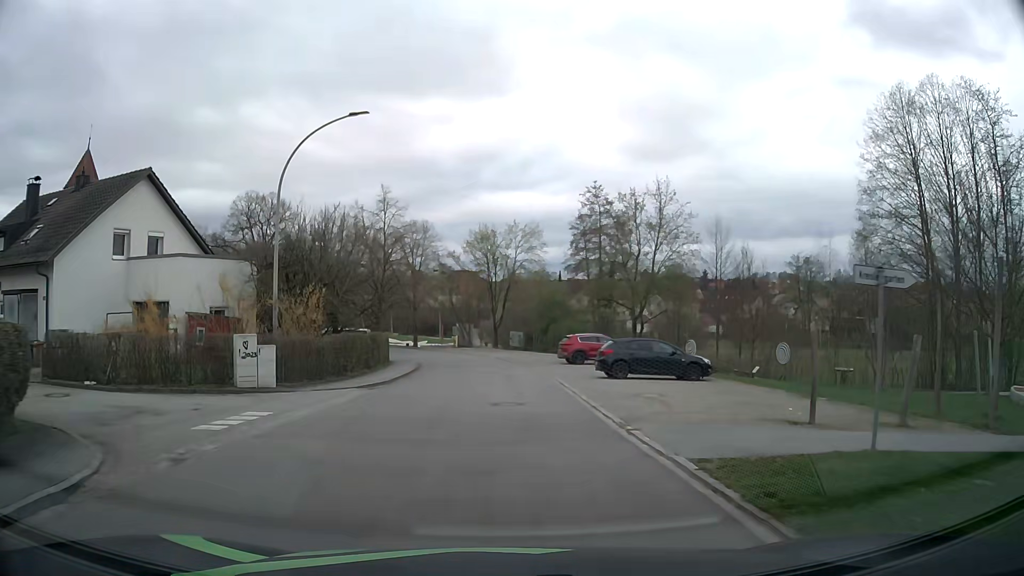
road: residential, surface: asphalt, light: Day
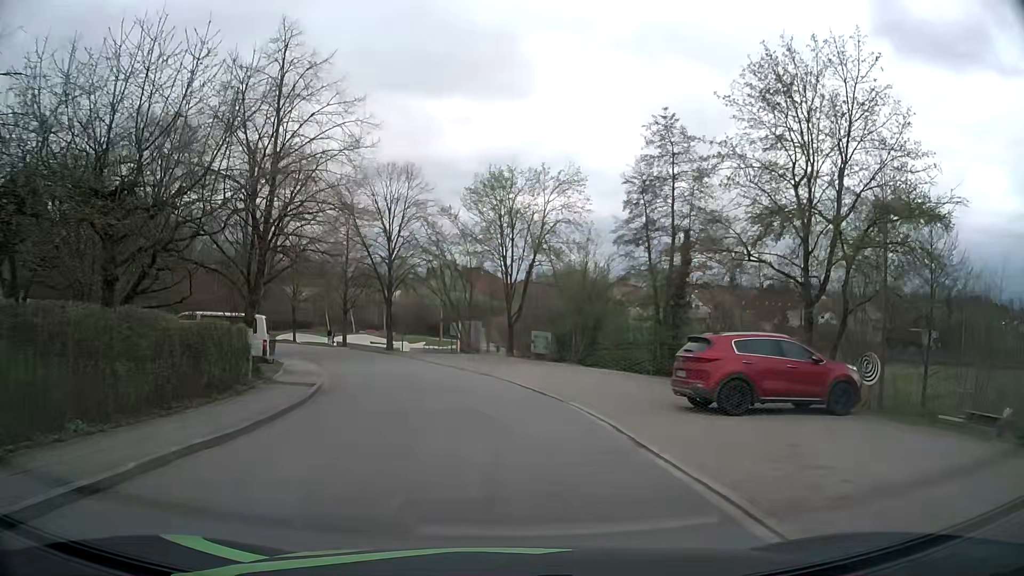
(-0.1, +23.1) m; -1°
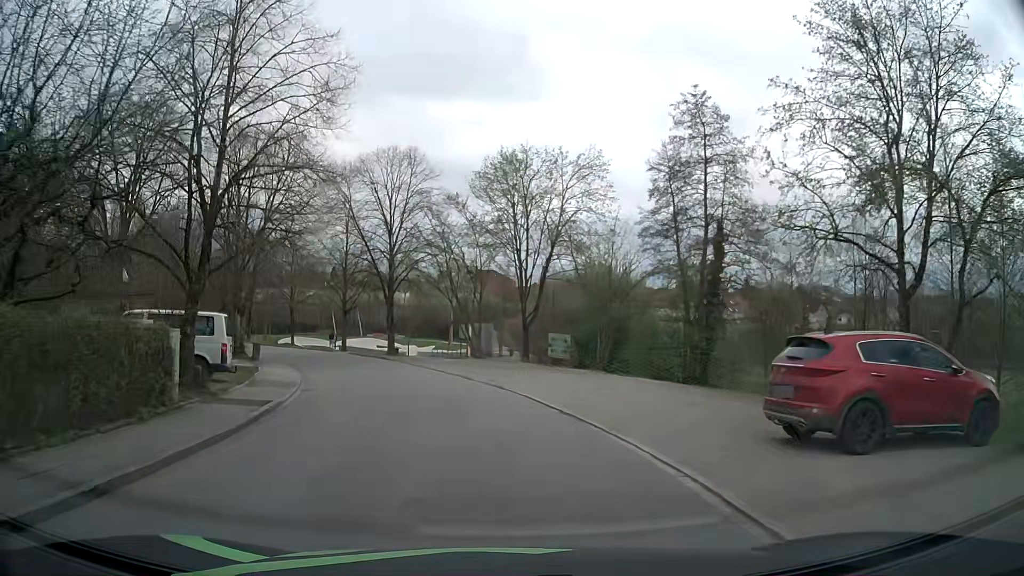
(0.0, +4.7) m; -1°
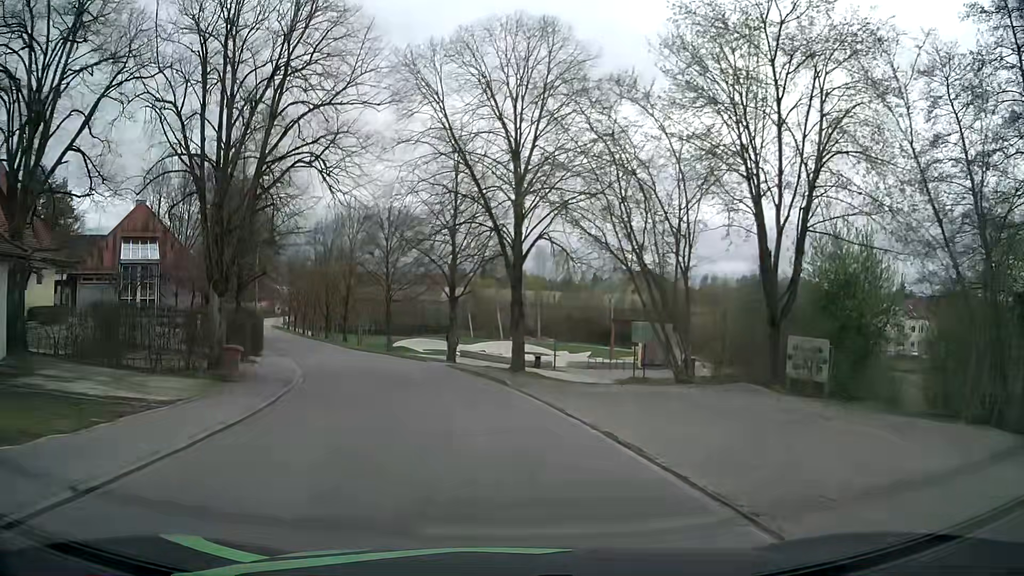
(-2.0, +18.4) m; -14°
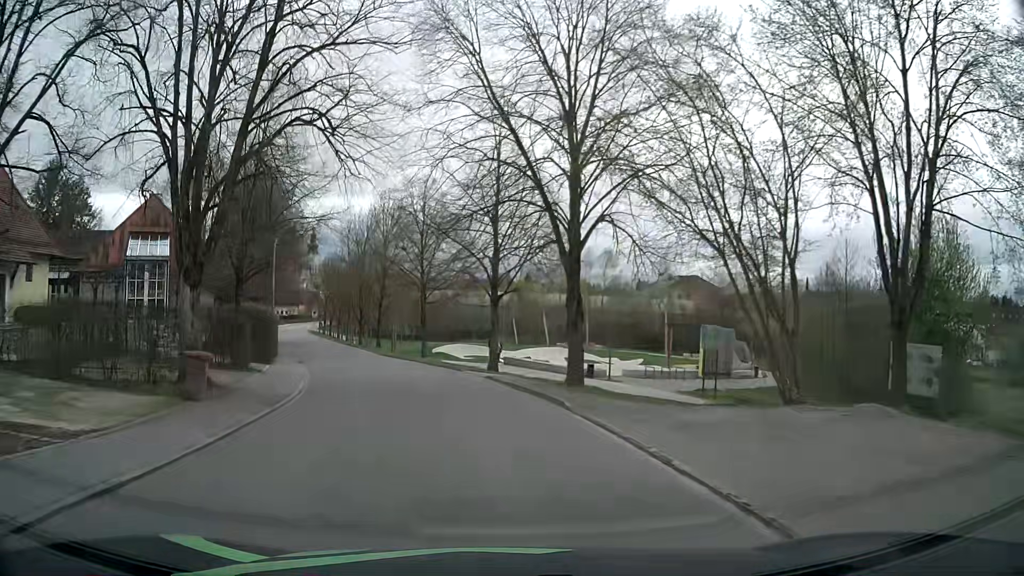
(-0.1, +4.6) m; -4°
(-1, +10) (-2, +20) (-5, +29) (-8, +39) (-11, +48) (-15, +58) (-18, +67) (-21, +77) (-25, +86) (-28, +95) m
